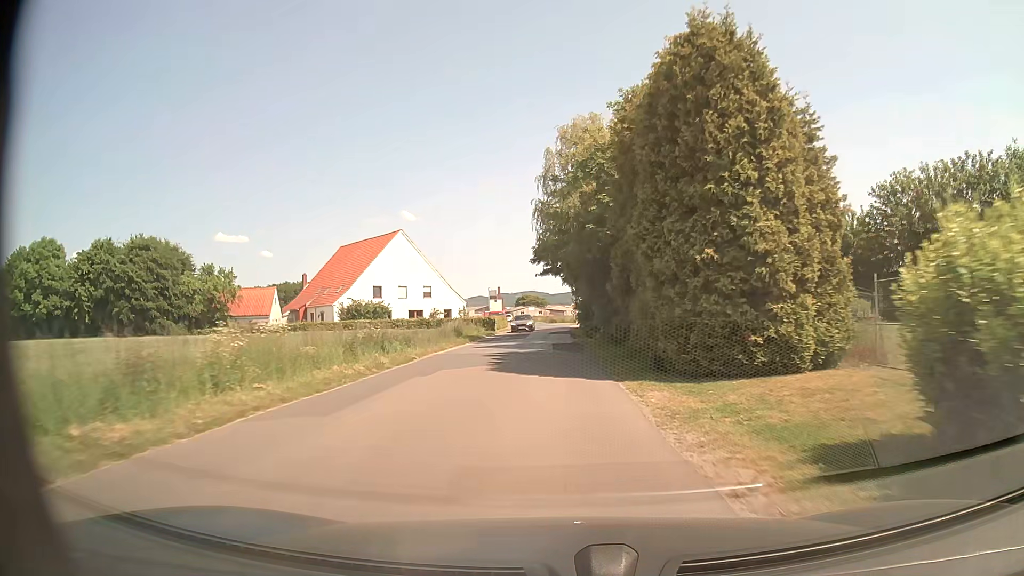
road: unclassified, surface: asphalt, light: Day
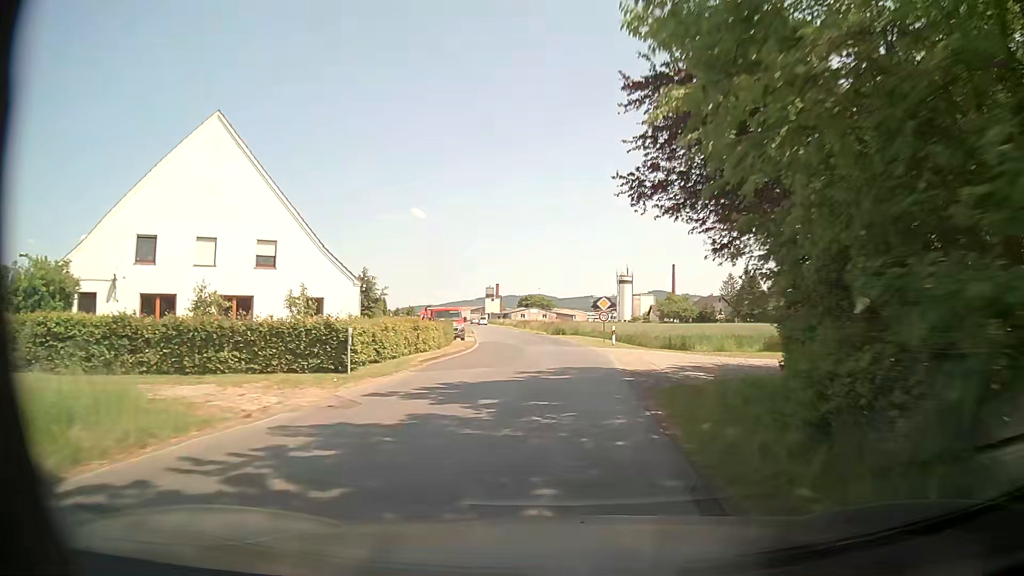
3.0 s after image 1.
(-0.4, +45.3) m; 0°
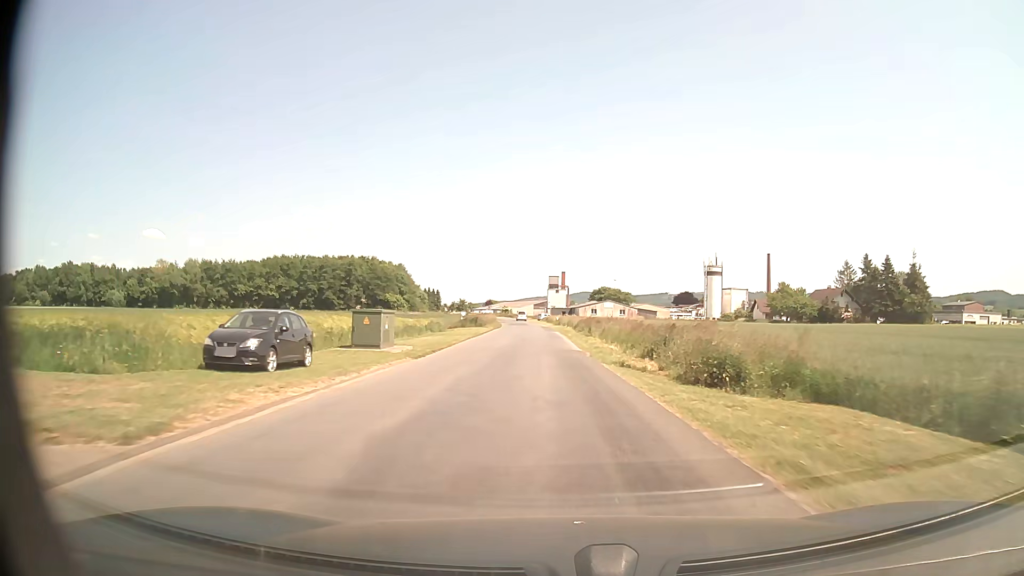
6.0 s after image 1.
(-2.0, +47.4) m; -7°
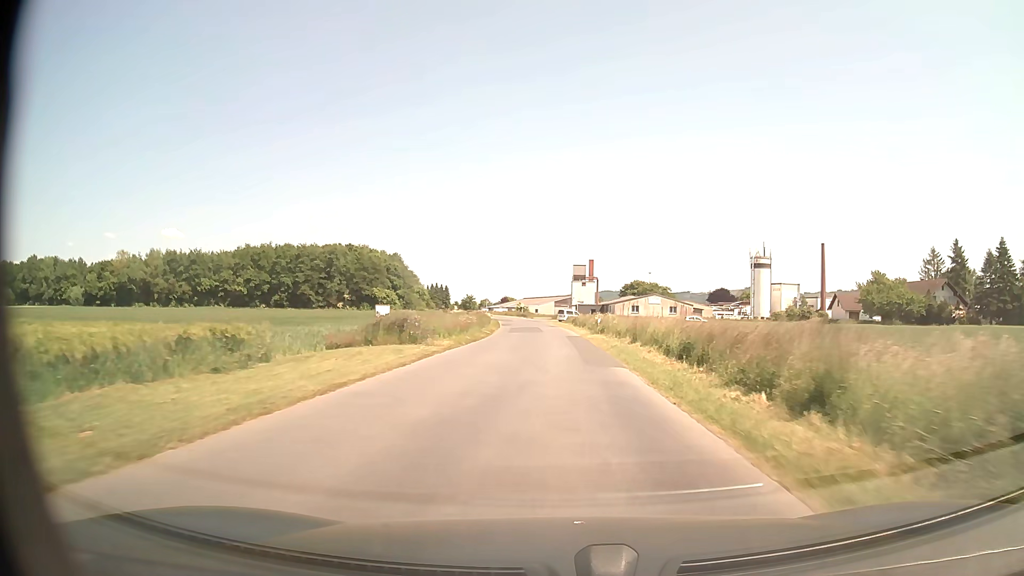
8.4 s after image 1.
(-1.1, +39.8) m; -2°
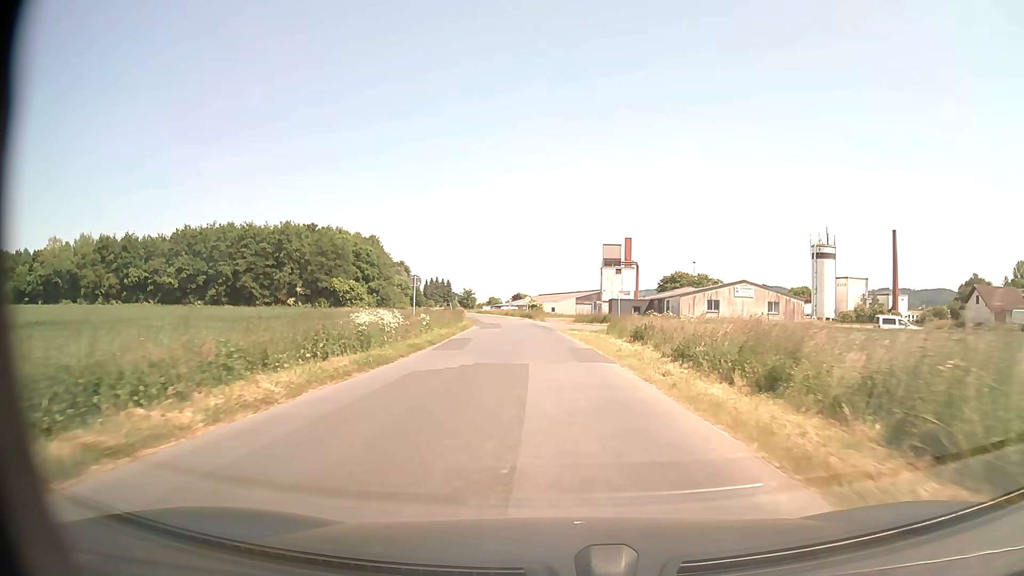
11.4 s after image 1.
(-0.4, +45.5) m; -1°
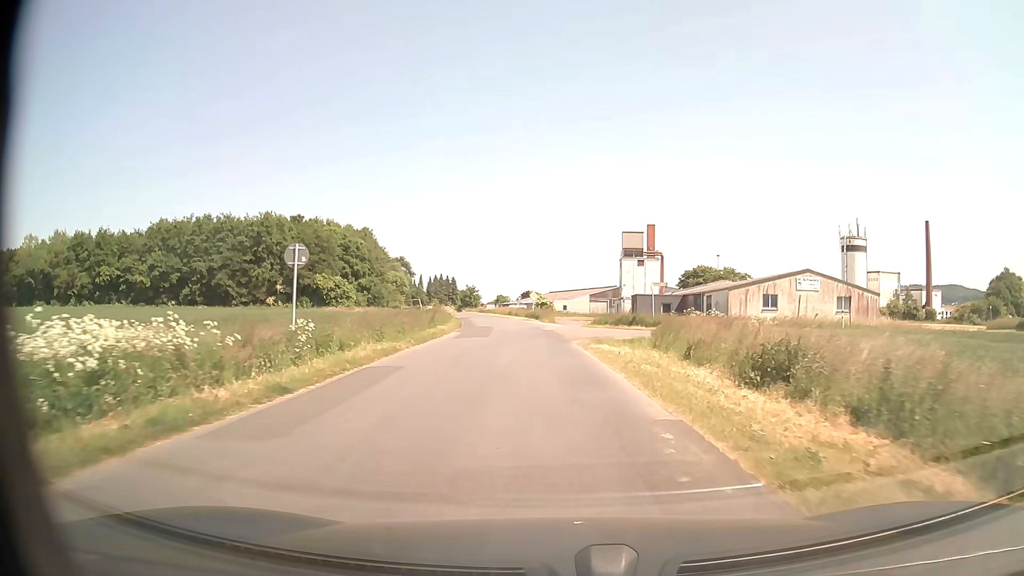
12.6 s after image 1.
(-0.2, +15.2) m; -1°
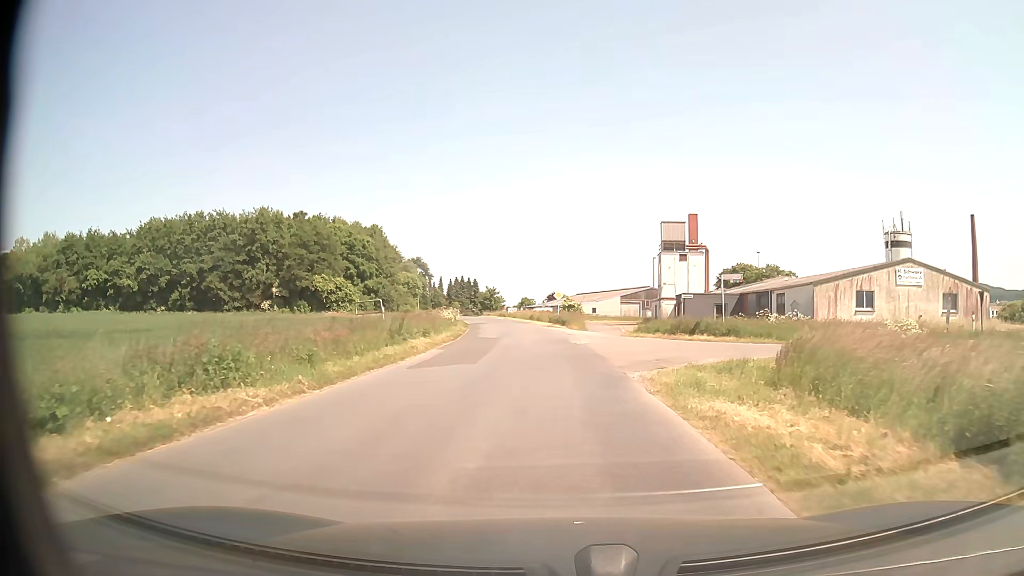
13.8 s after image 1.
(-0.2, +12.8) m; -3°
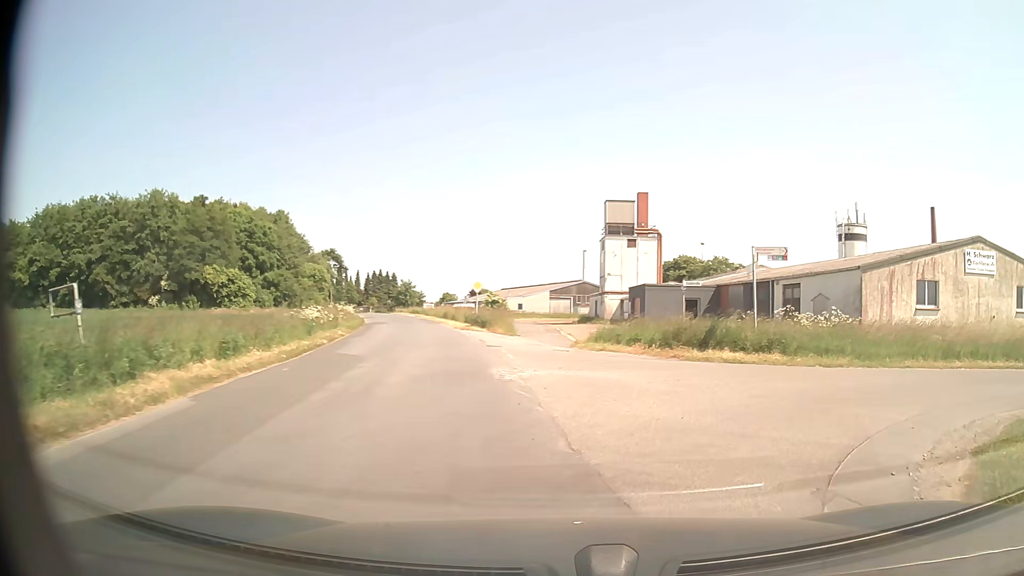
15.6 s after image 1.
(+0.1, +13.8) m; +5°
